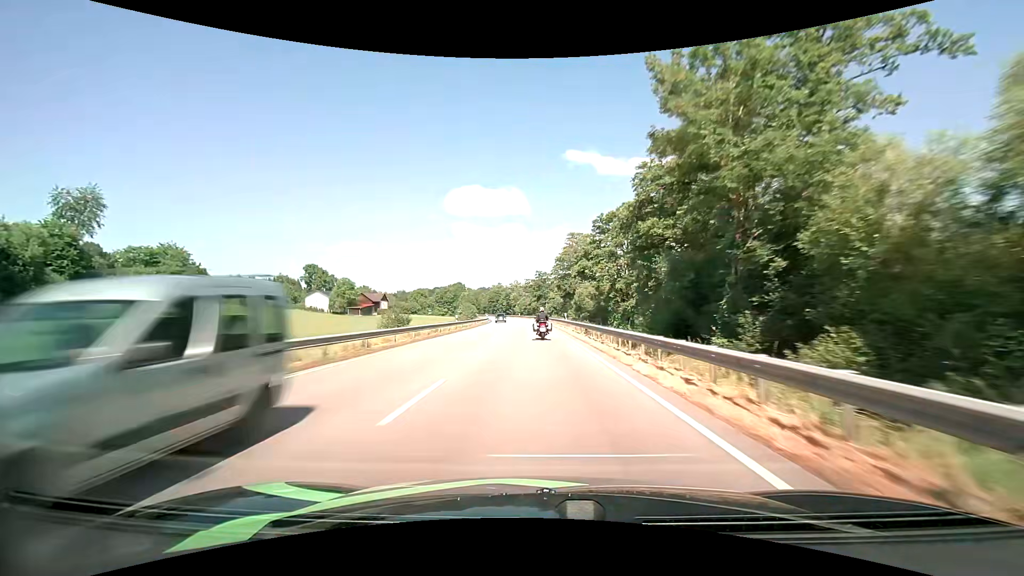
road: primary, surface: asphalt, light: Day
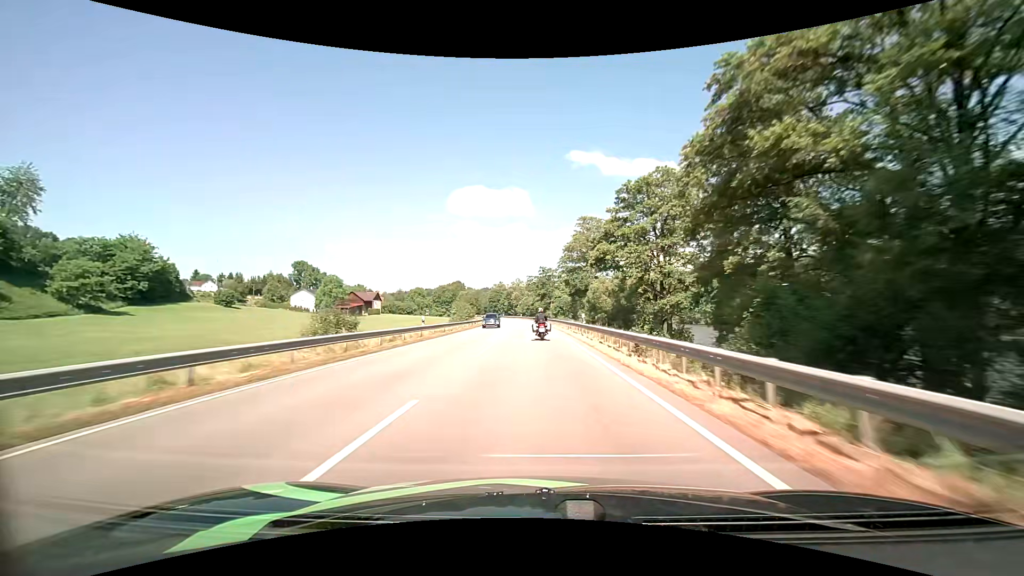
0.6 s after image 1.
(-0.1, +14.3) m; 0°
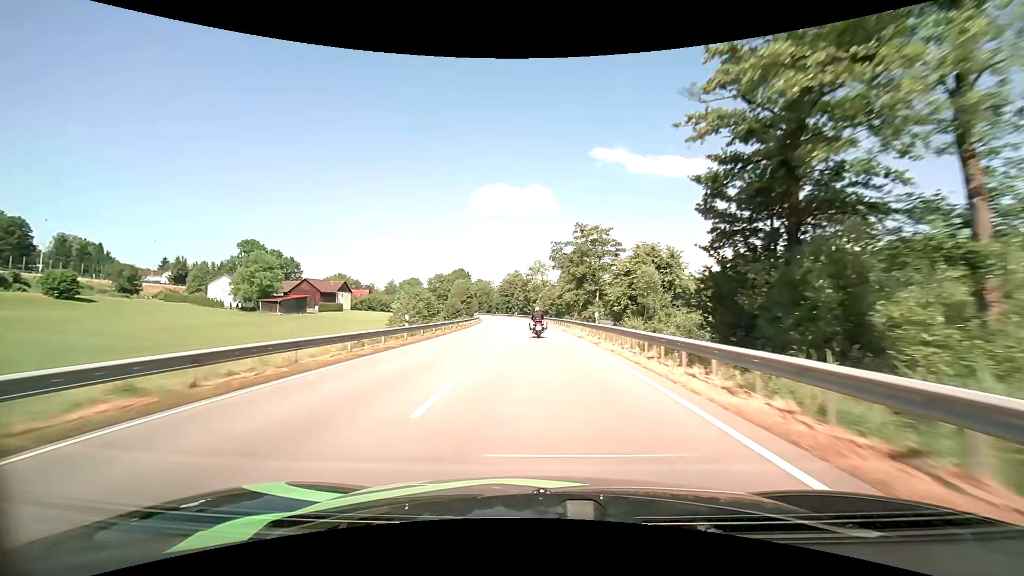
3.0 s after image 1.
(-1.3, +56.9) m; -3°
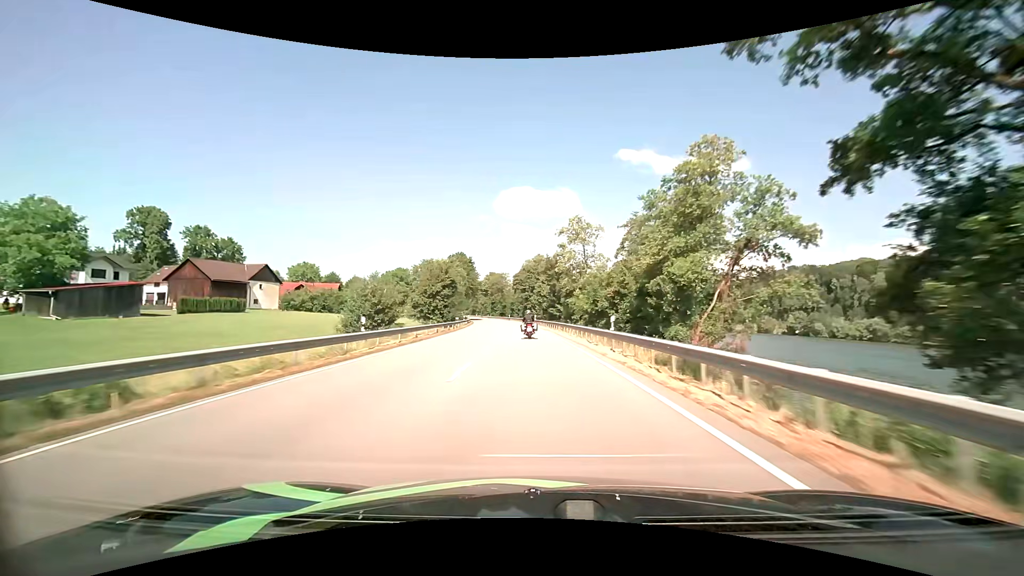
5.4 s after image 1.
(-1.5, +56.1) m; -3°
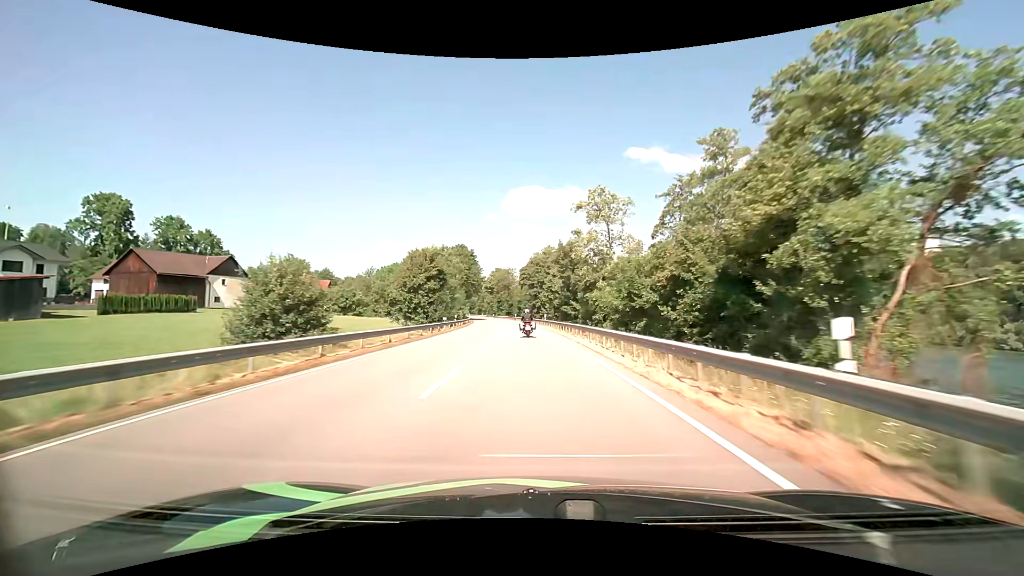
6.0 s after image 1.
(-0.1, +14.2) m; -1°
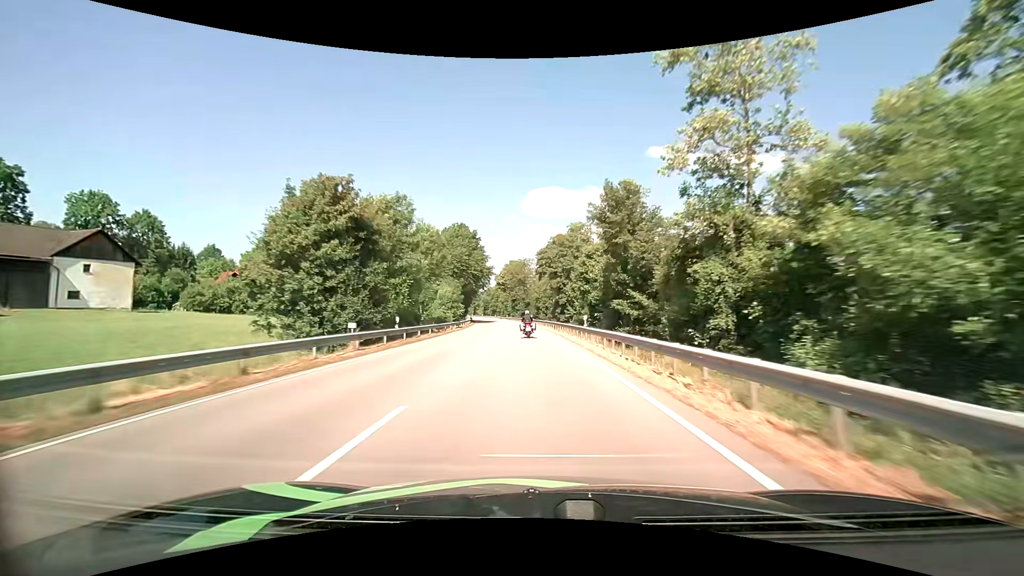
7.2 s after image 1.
(-0.6, +28.7) m; -3°
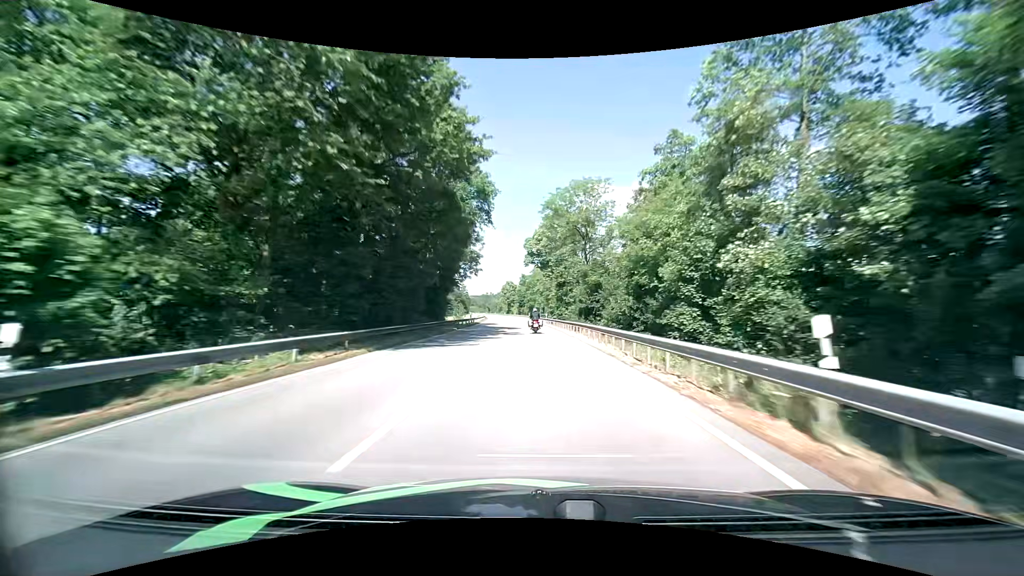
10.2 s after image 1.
(-3.2, +70.5) m; -5°
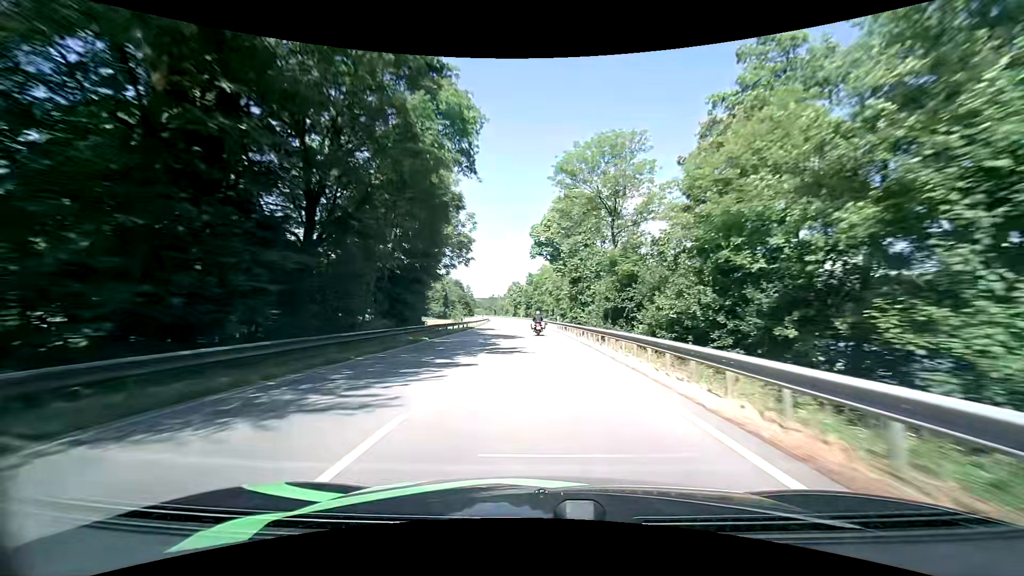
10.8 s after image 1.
(-0.1, +13.8) m; -1°
(0, +10) (0, +20) (0, +30) (-1, +40) (-1, +50) (-1, +60) (-2, +70) (-2, +80) (-3, +90) (-4, +100) m
